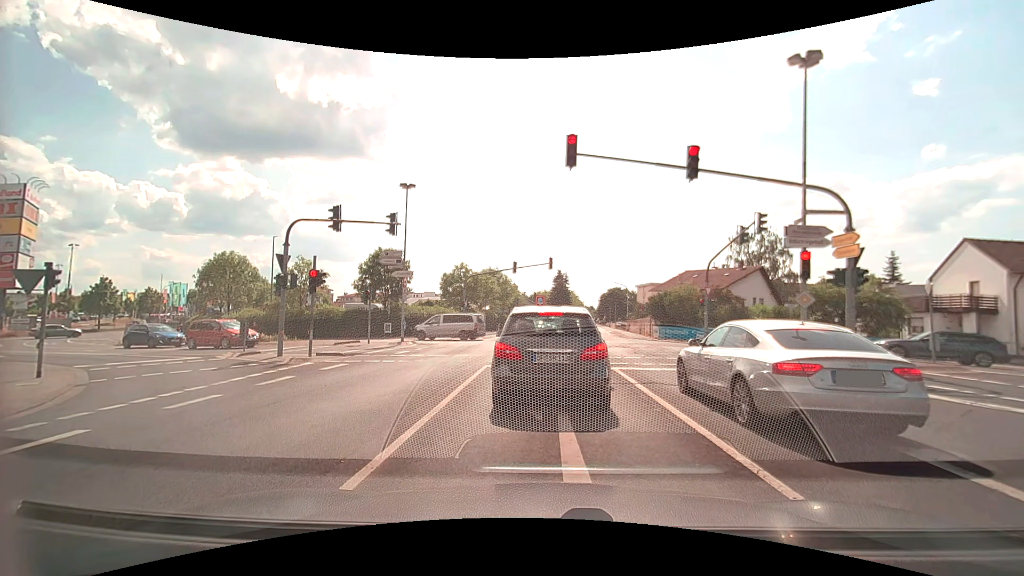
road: secondary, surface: asphalt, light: Day
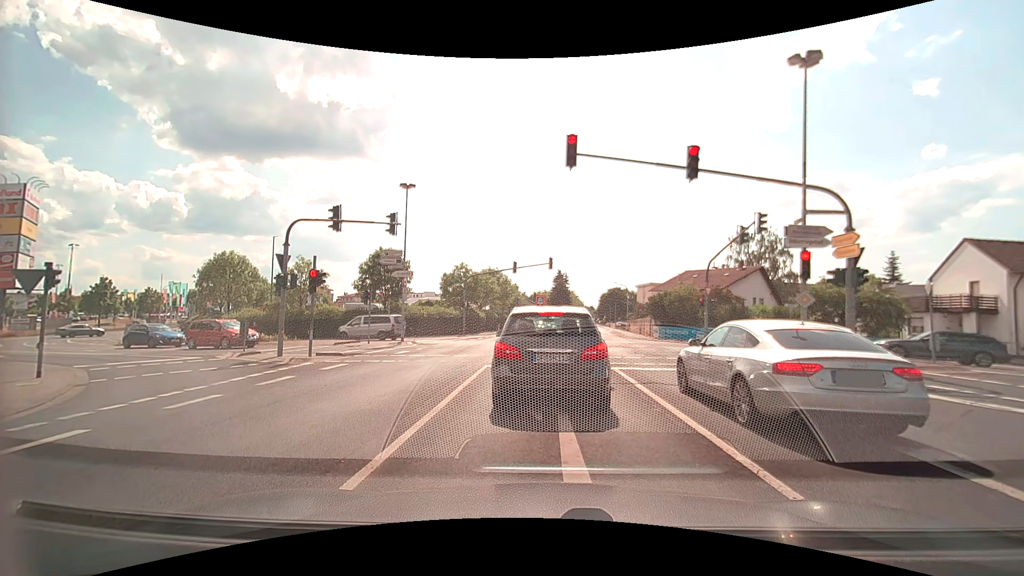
(0.0, 0.0) m; 0°
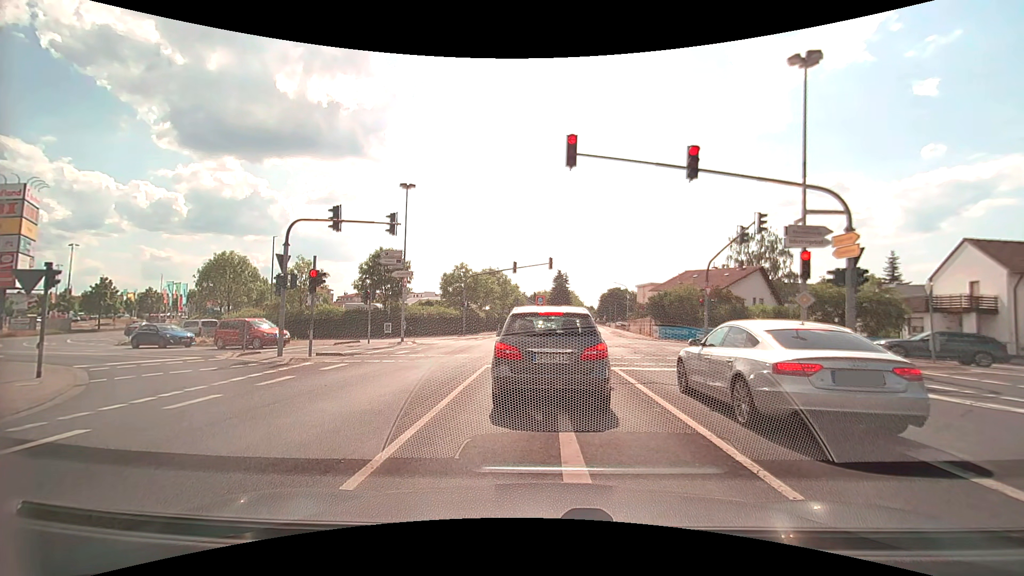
(0.0, 0.0) m; 0°
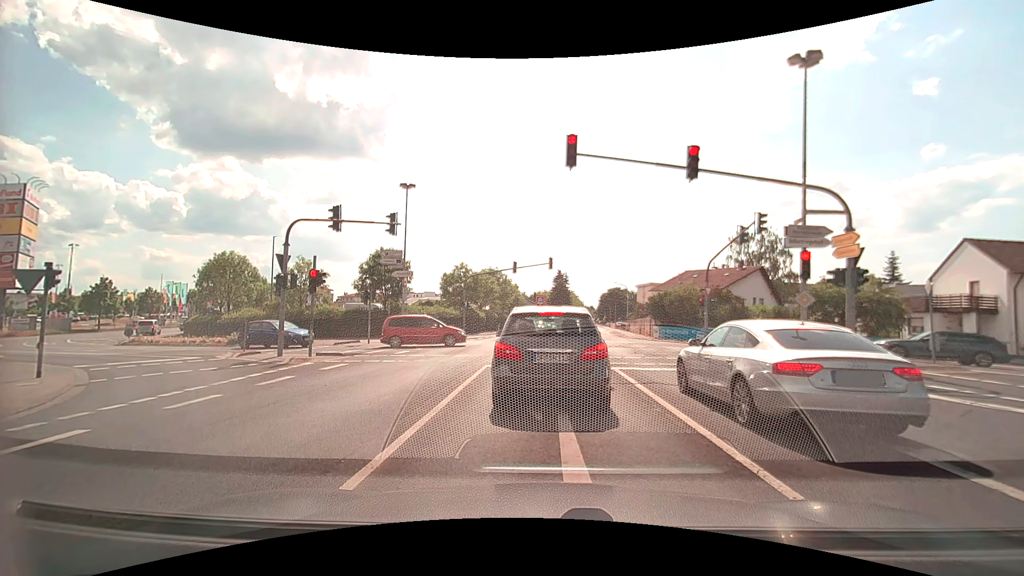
(0.0, 0.0) m; 0°
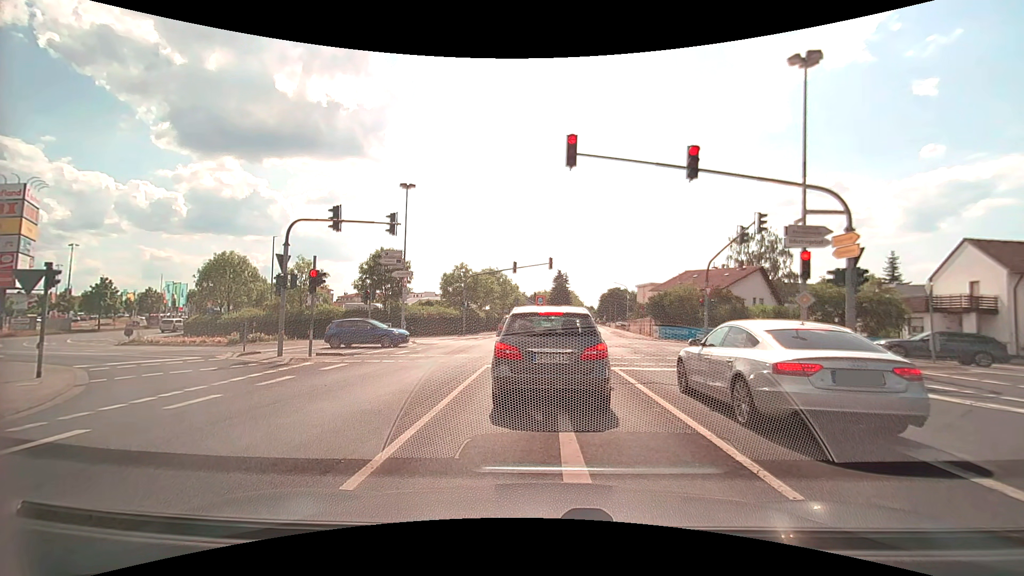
(0.0, 0.0) m; 0°
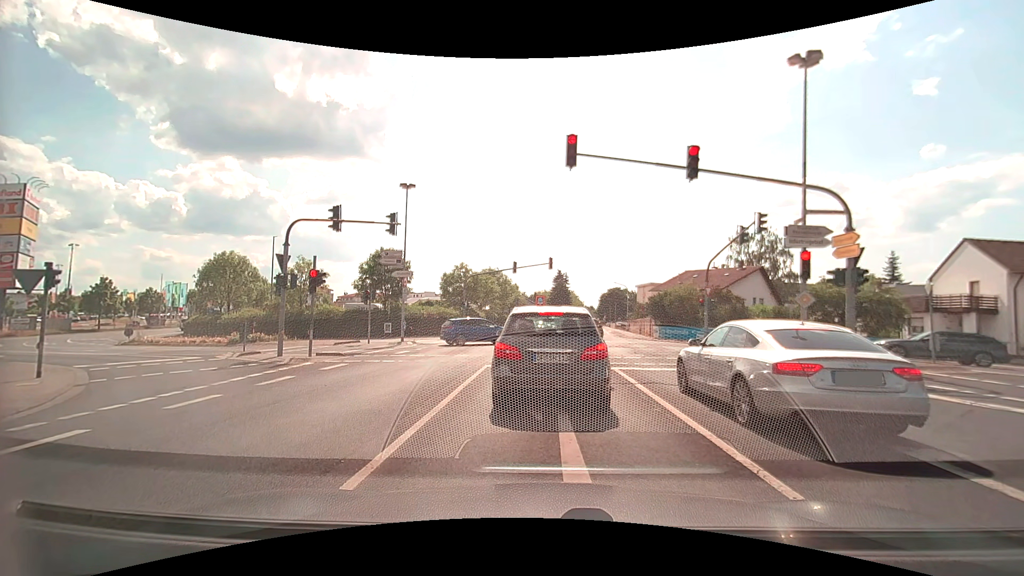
(0.0, 0.0) m; 0°
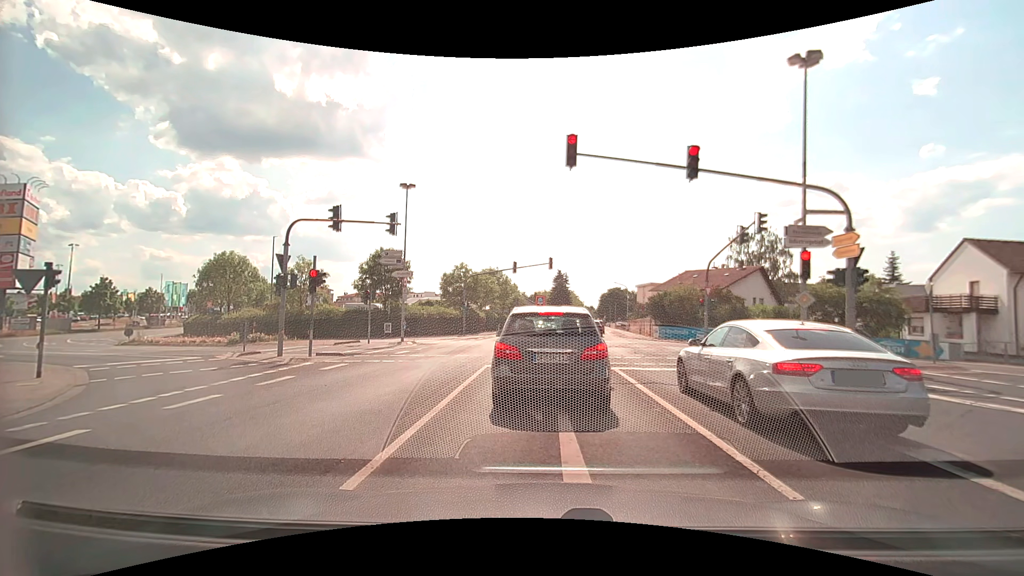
(0.0, 0.0) m; 0°
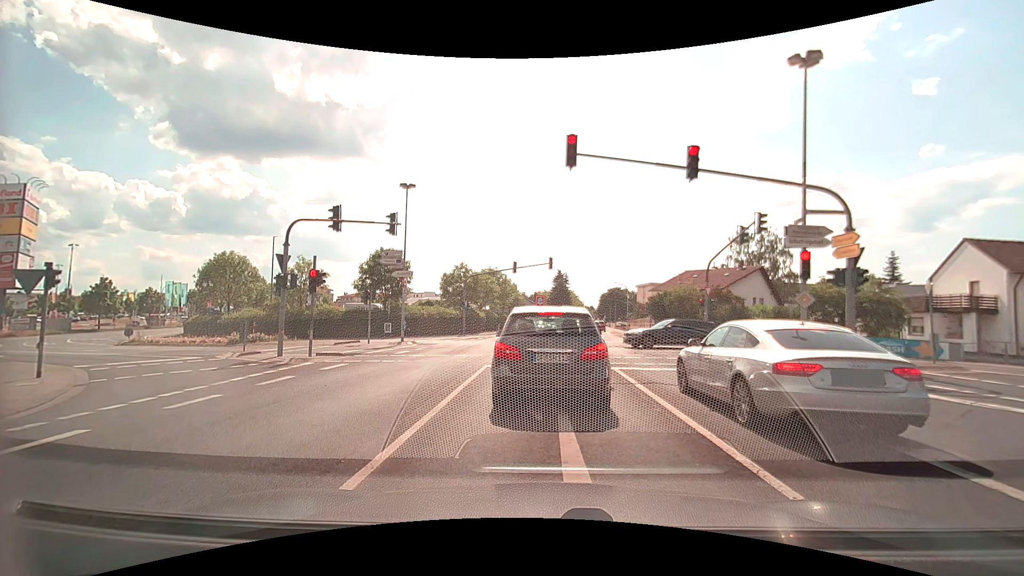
(0.0, 0.0) m; 0°
(0, +10) (0, +20) (-1, +30) (-7, +37) (-17, +40) (-26, +43) (-36, +47) (-44, +53) (-49, +61) (-52, +71) m
